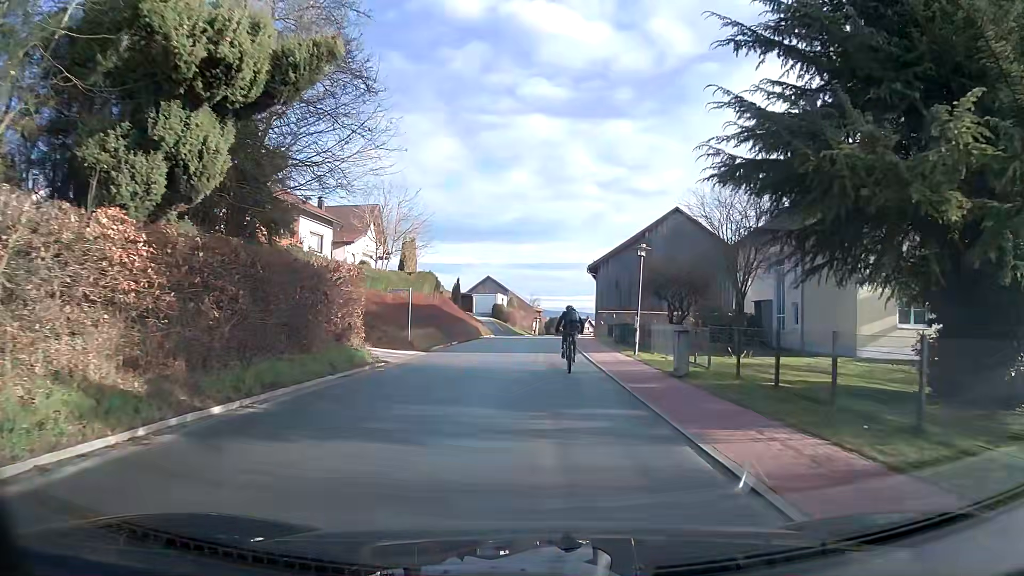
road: tertiary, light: Day
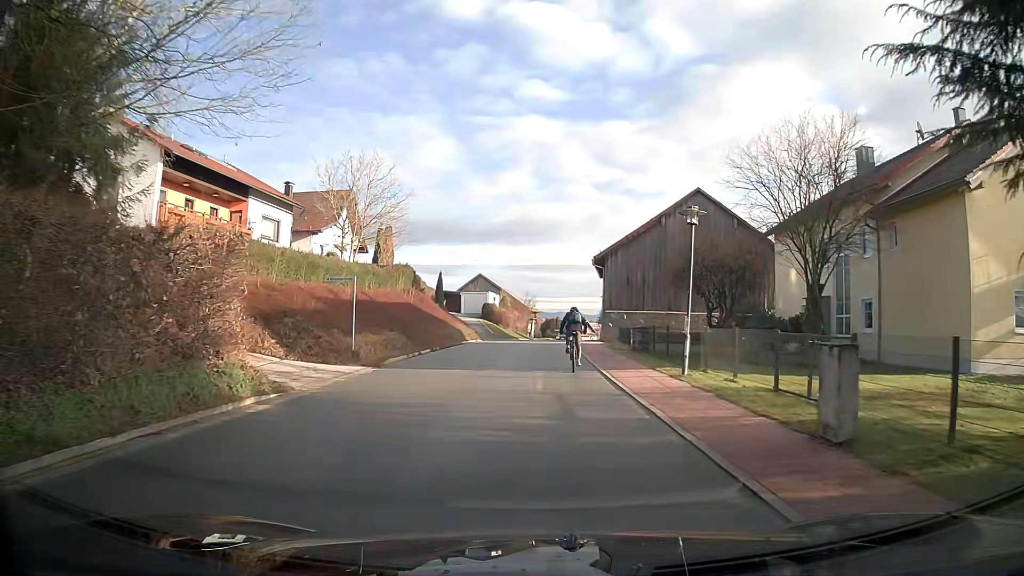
(0.0, +8.3) m; 0°
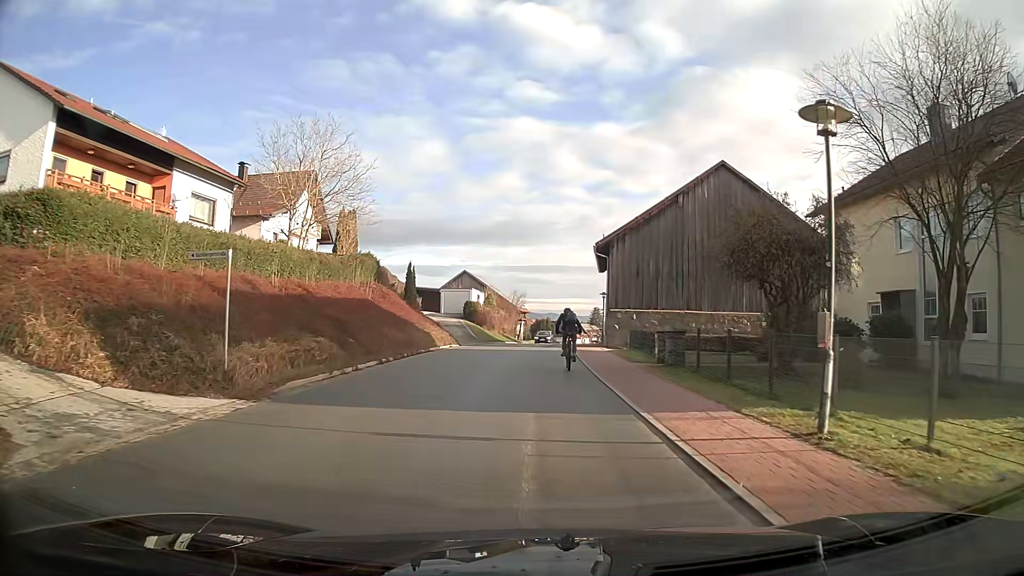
(+0.1, +8.1) m; +1°
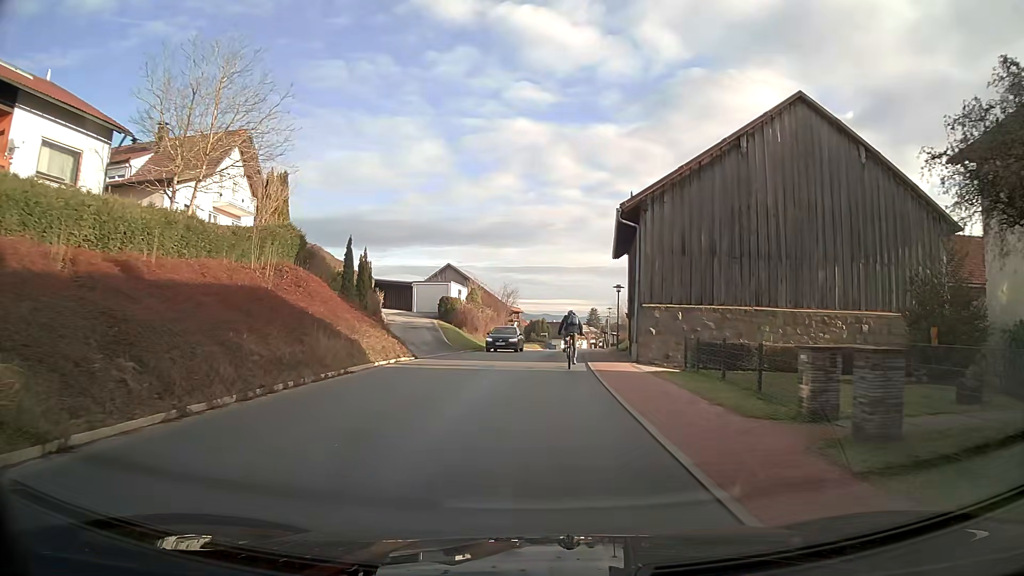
(0.0, +12.2) m; 0°
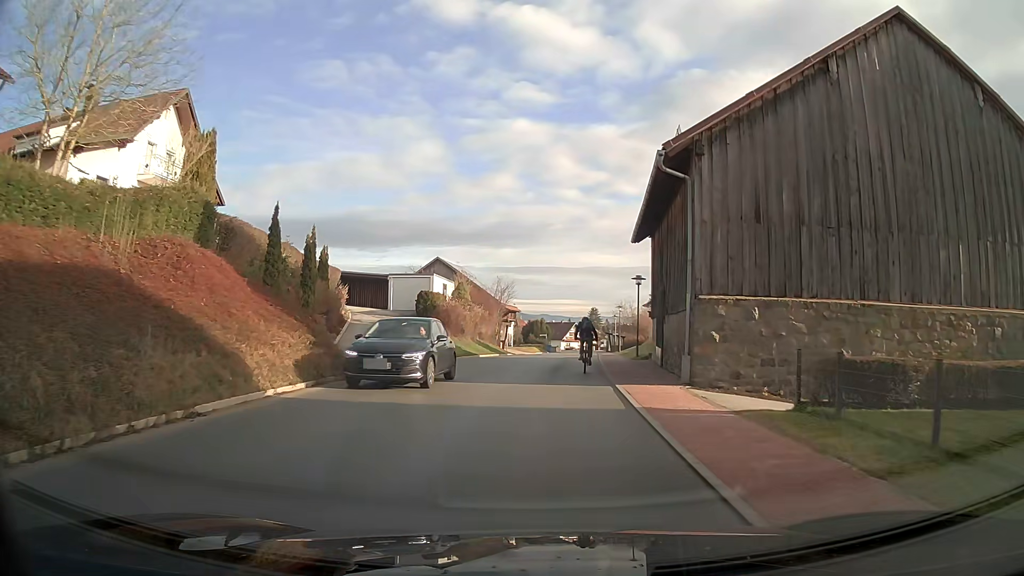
(0.0, +8.2) m; 0°
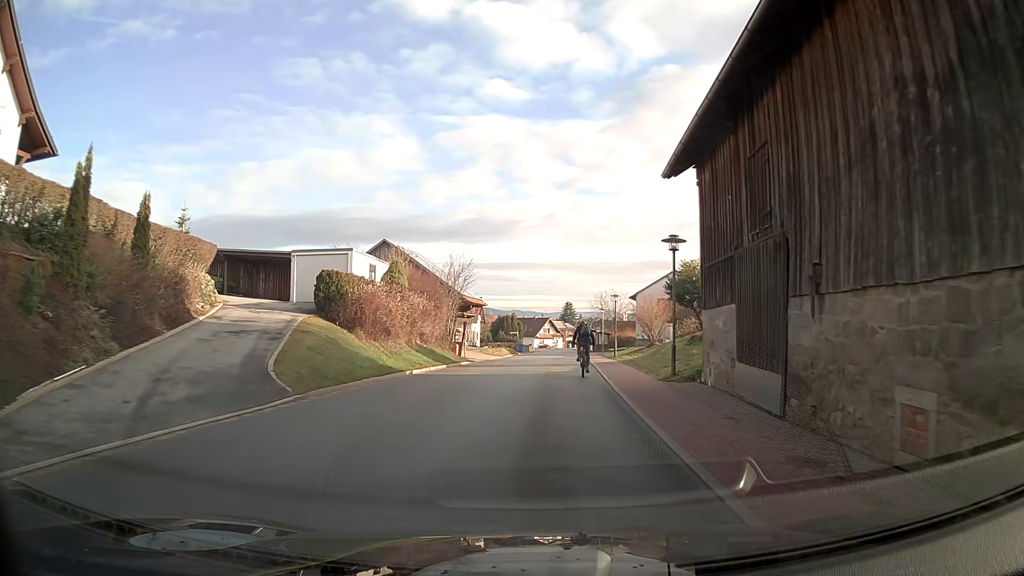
(+0.3, +13.8) m; +3°
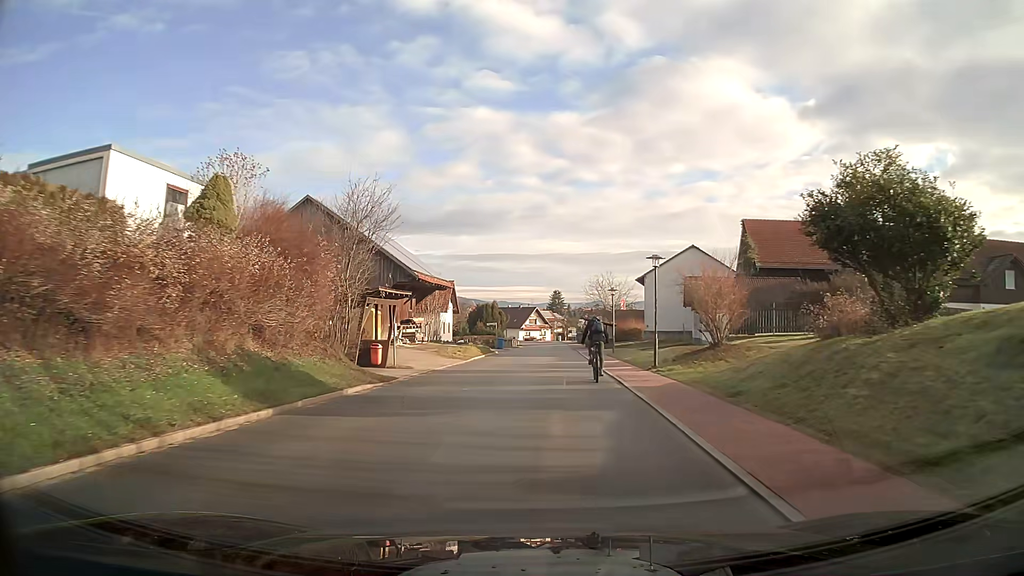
(+0.2, +17.9) m; 0°
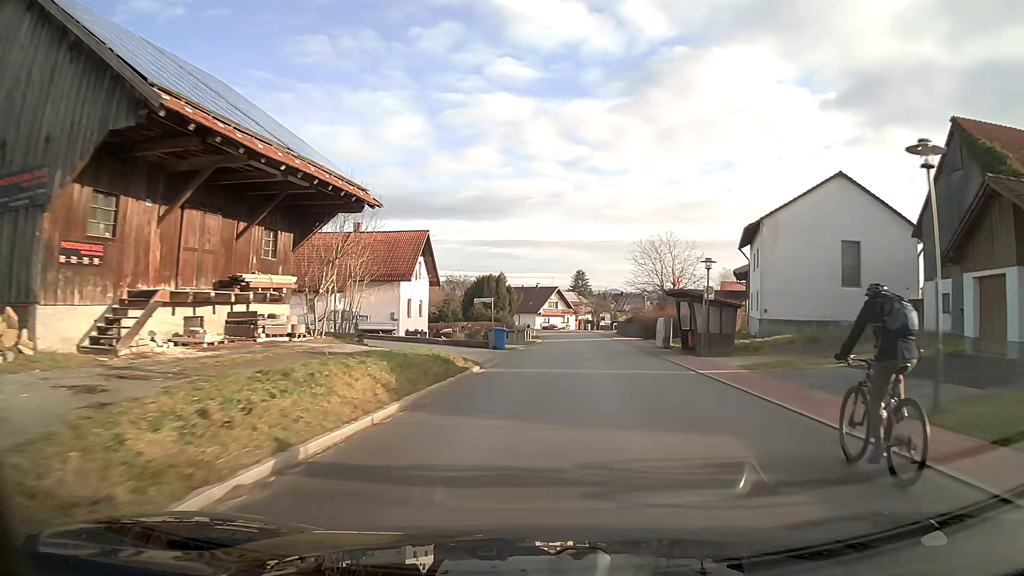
(-0.4, +32.2) m; 0°
